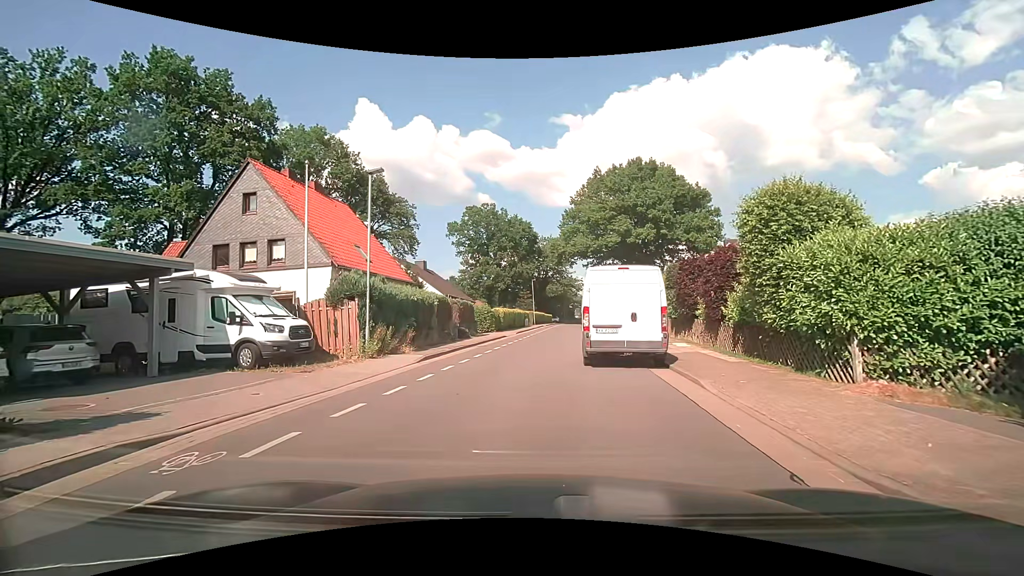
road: tertiary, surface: asphalt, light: Day
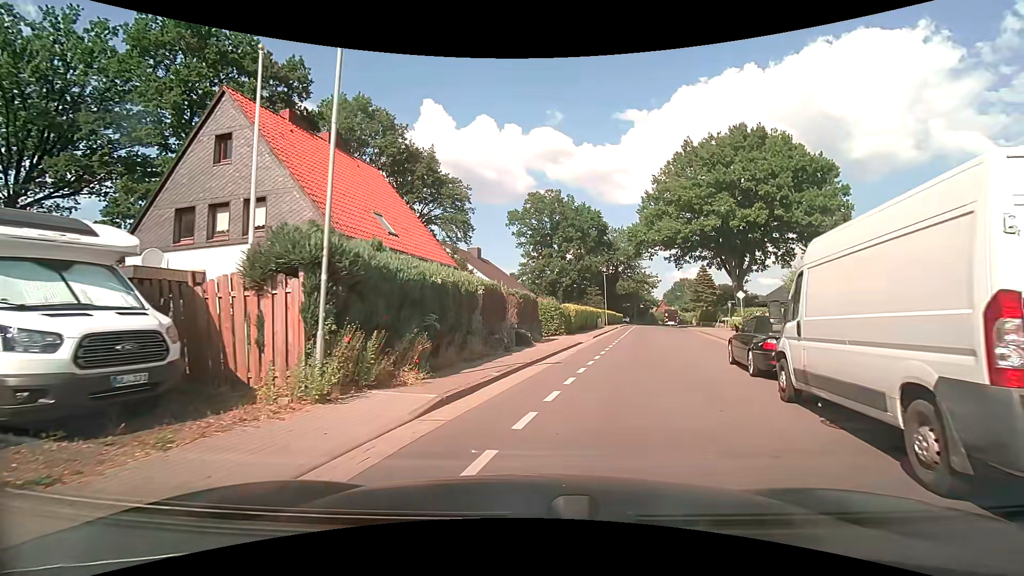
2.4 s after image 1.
(-0.7, +9.1) m; -4°
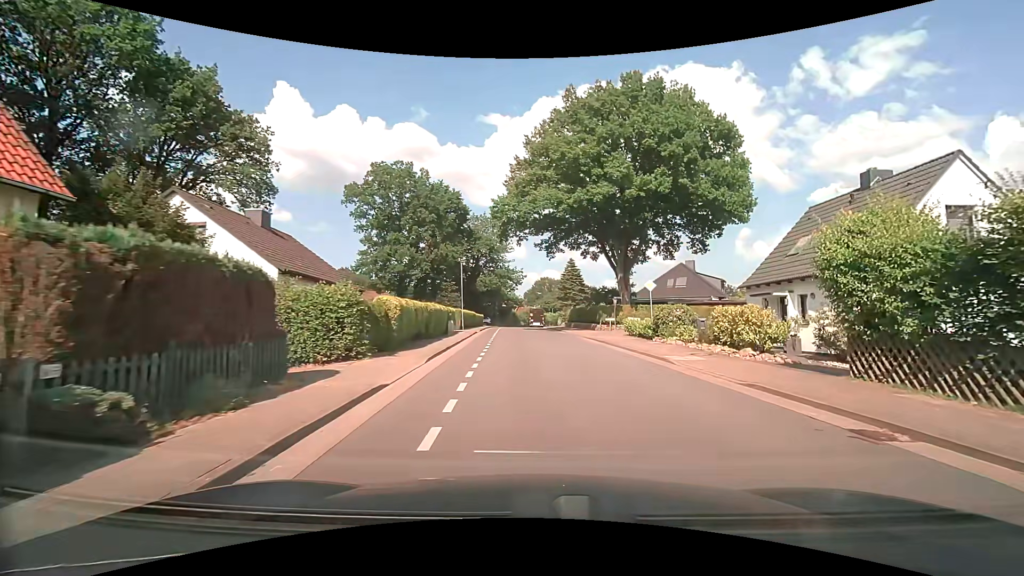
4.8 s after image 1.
(+1.8, +14.3) m; +16°
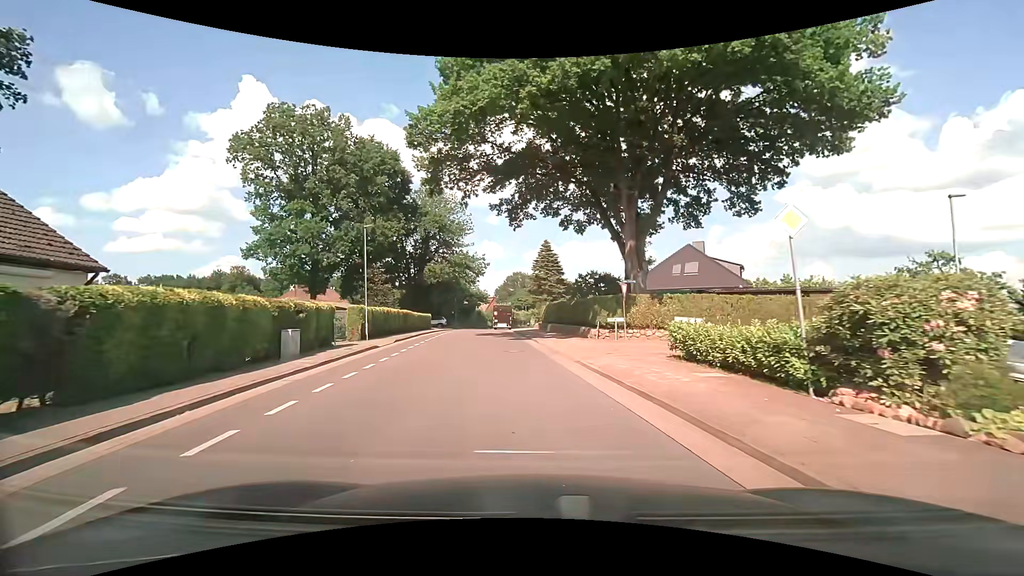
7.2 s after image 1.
(+1.1, +17.3) m; +3°
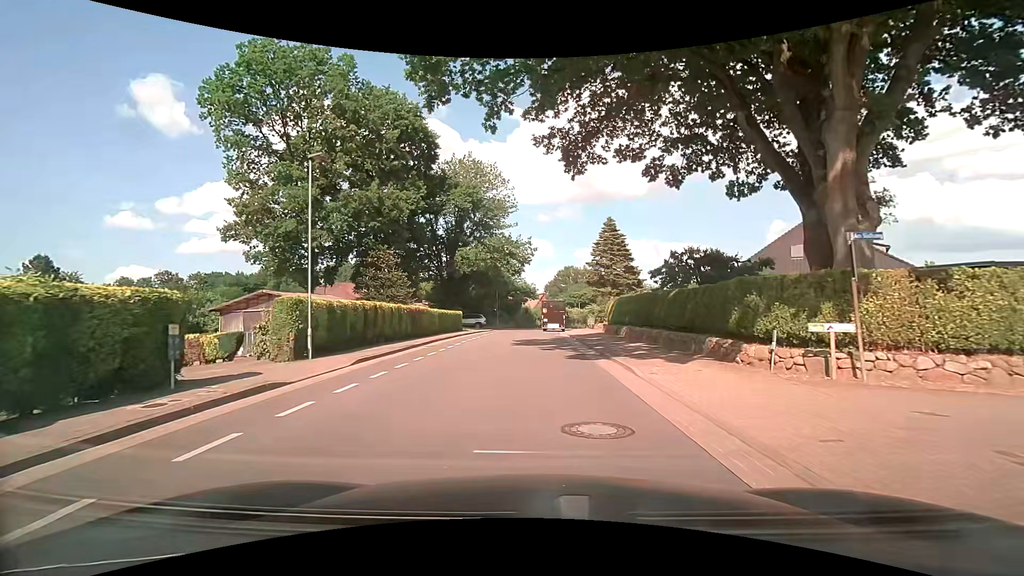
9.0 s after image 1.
(-0.8, +12.1) m; -7°
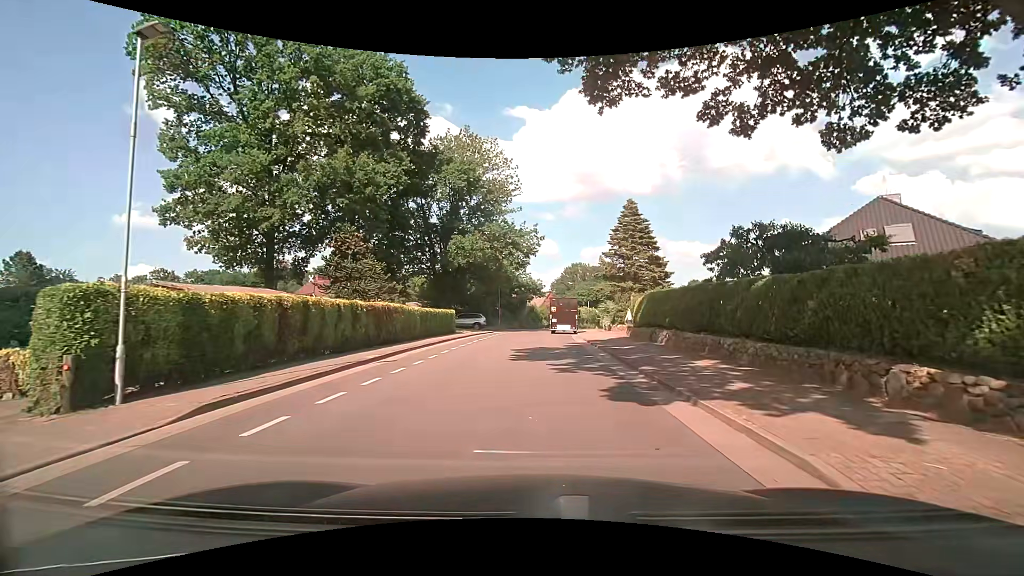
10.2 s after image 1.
(0.0, +6.8) m; -1°
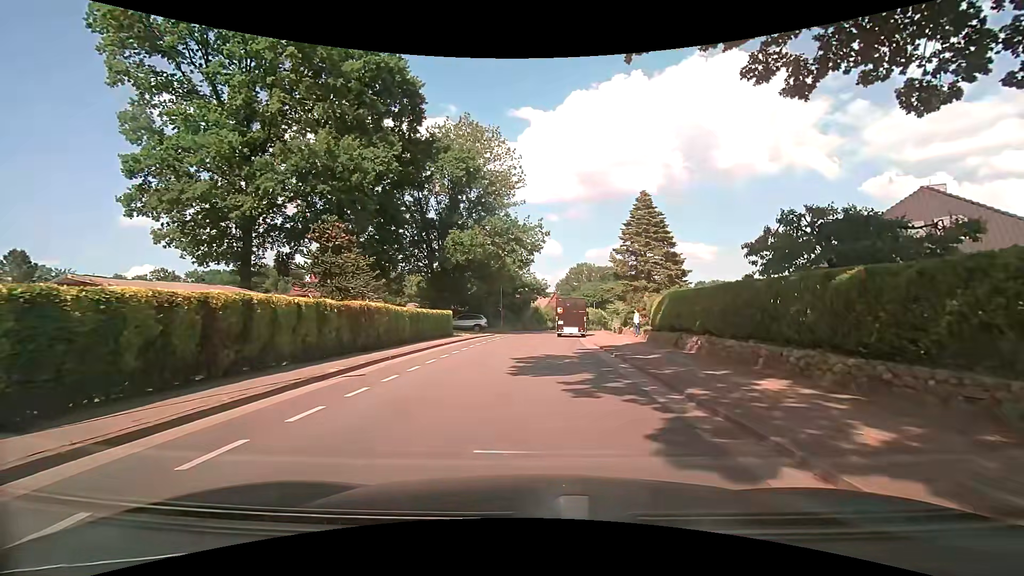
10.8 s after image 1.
(0.0, +3.0) m; 0°
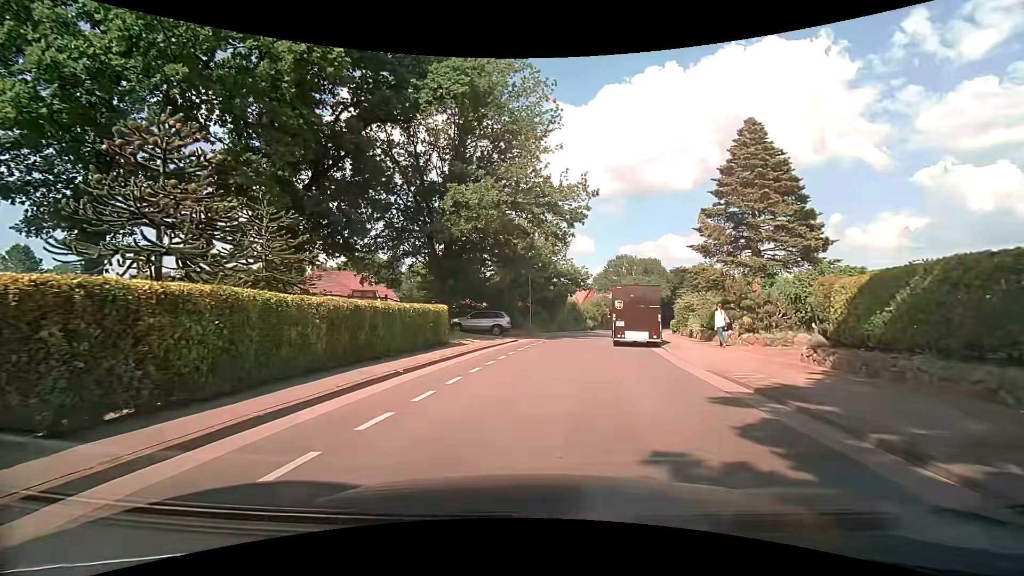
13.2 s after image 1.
(-0.3, +12.3) m; -3°
(0, +10) (0, +20) (+1, +30) (+4, +39) (+7, +49) (+11, +58) (+14, +68) (+18, +77) (+22, +86) (+26, +95) m
